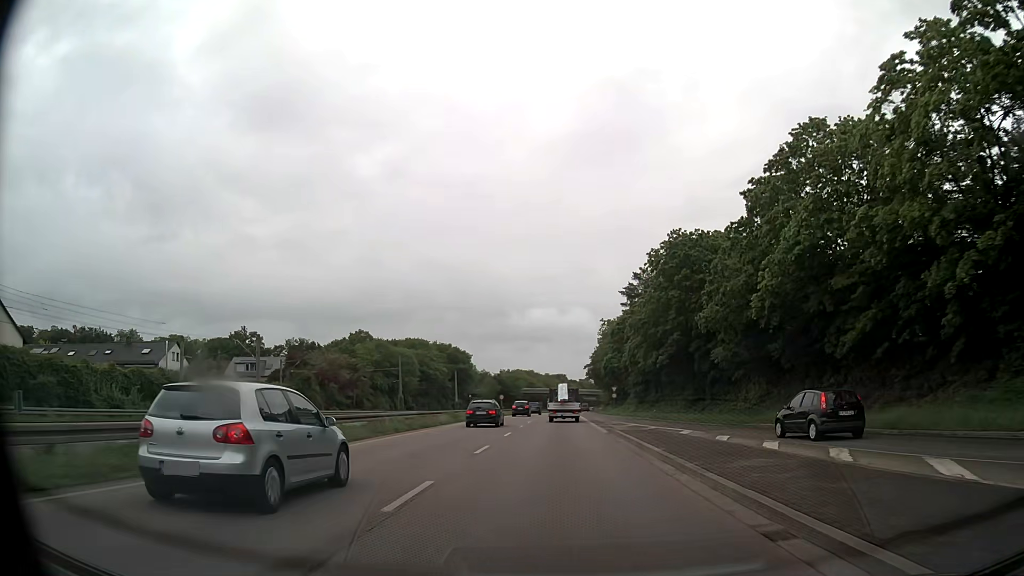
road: trunk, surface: asphalt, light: Day
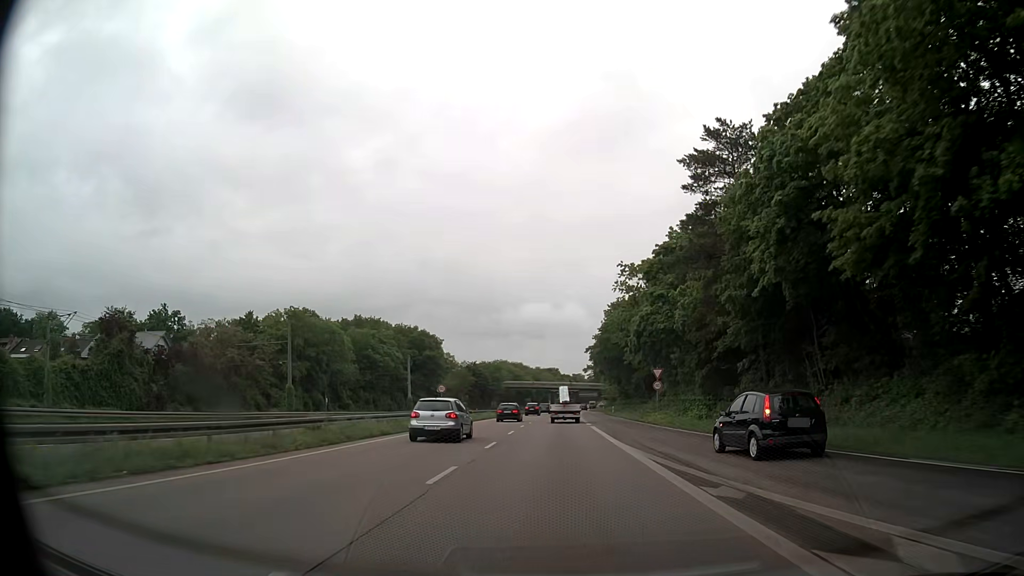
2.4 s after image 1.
(+0.3, +41.7) m; +1°
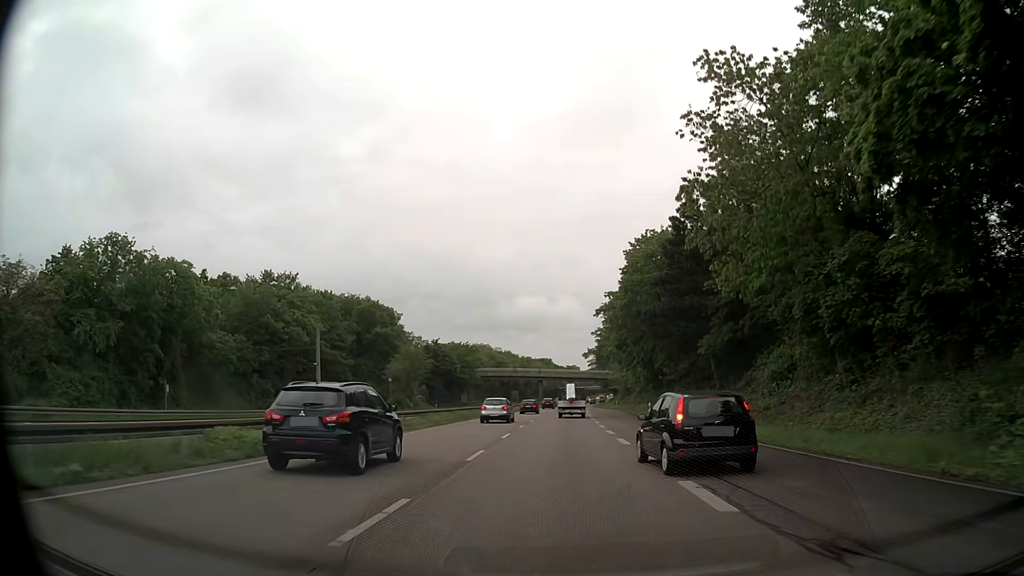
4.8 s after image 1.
(+0.1, +40.5) m; 0°
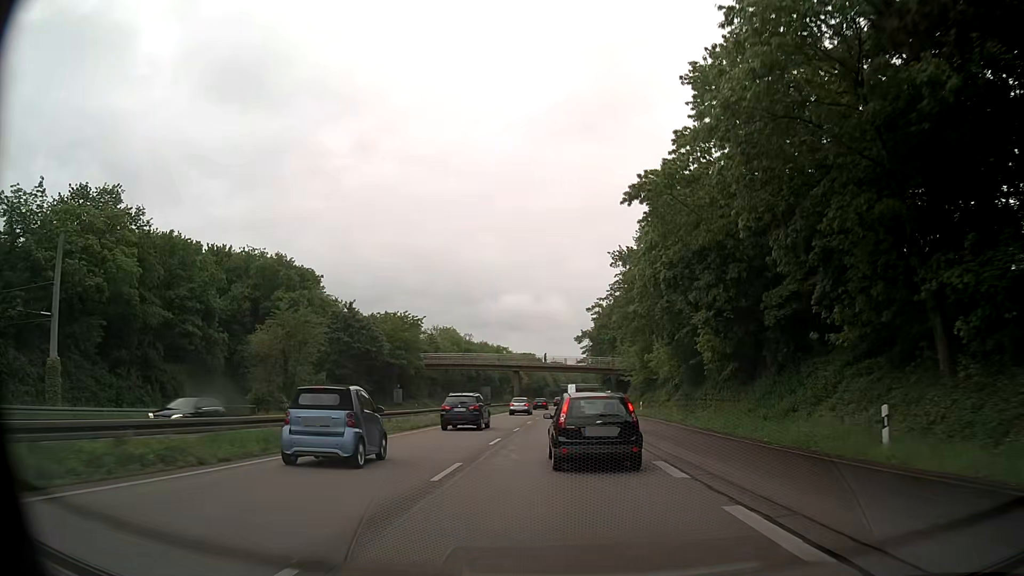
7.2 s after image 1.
(+0.5, +39.7) m; +1°
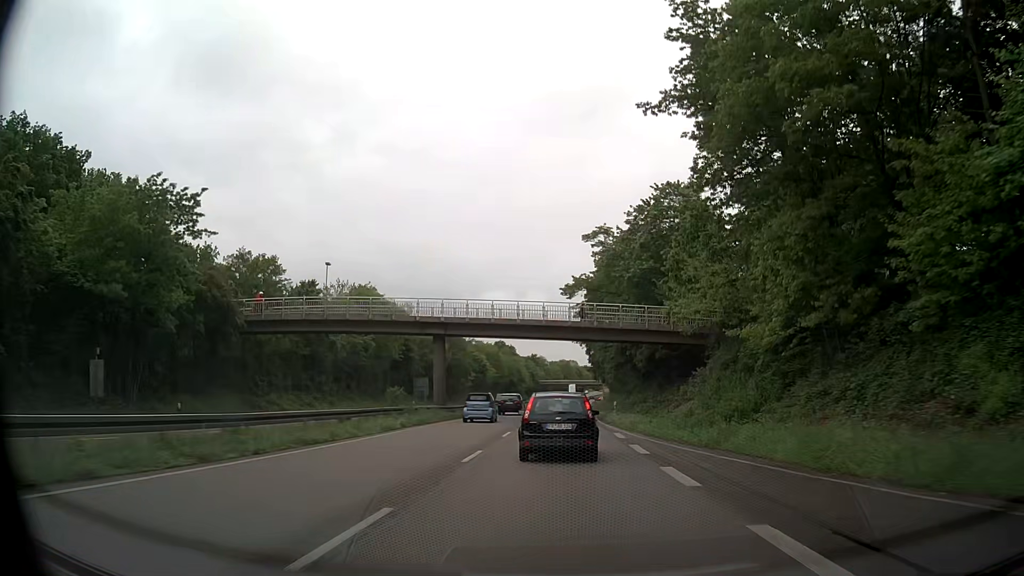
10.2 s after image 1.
(+1.1, +50.7) m; +2°
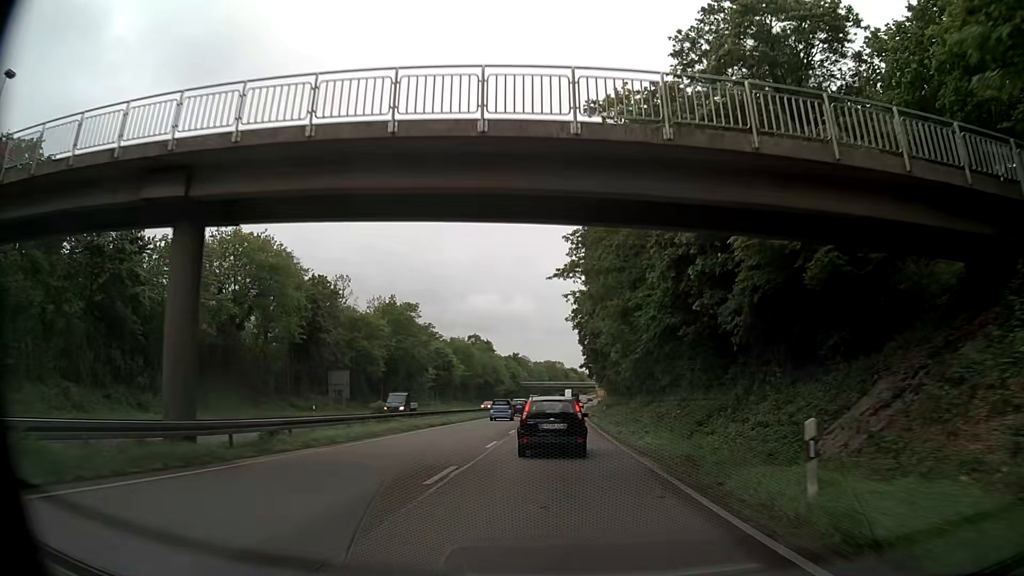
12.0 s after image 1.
(+0.3, +30.1) m; +1°
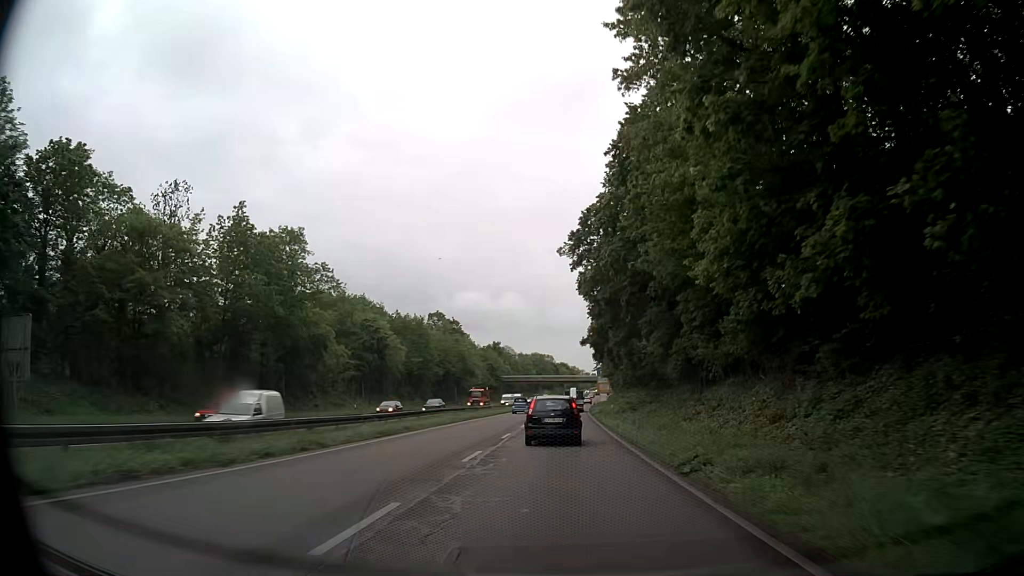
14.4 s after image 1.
(+0.4, +40.8) m; +1°
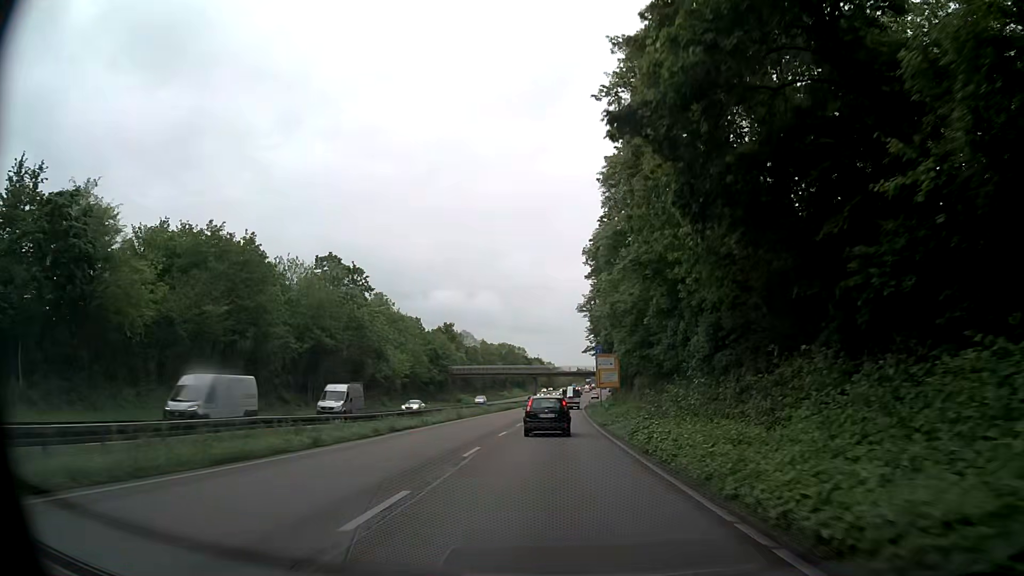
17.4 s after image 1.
(+0.5, +52.7) m; +2°
(0, +10) (0, +20) (0, +30) (0, +40) (+1, +50) (+1, +60) (+1, +70) (+1, +80) (+2, +90) (+2, +100) m
